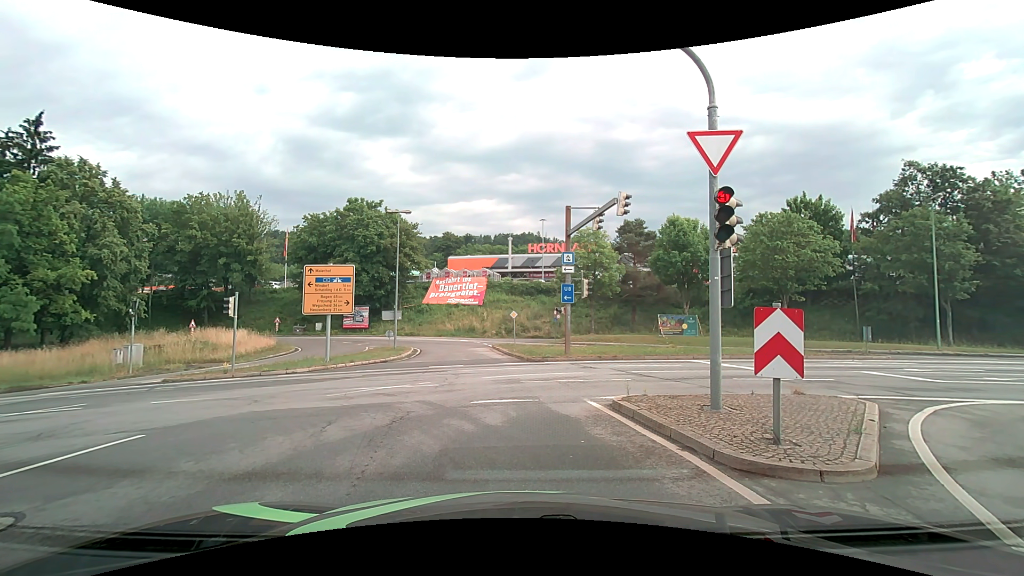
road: primary_link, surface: asphalt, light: Day
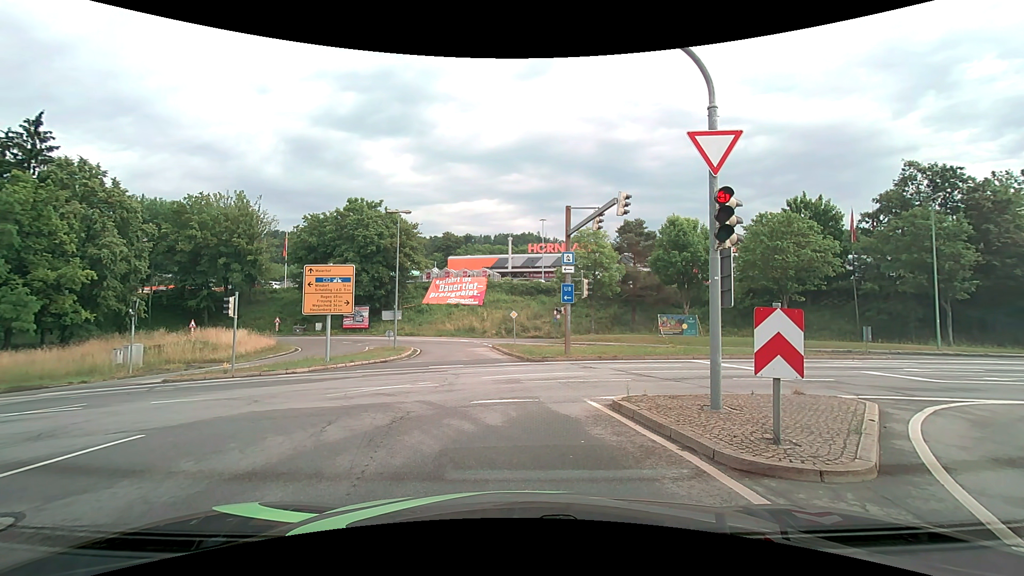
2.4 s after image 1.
(0.0, 0.0) m; 0°
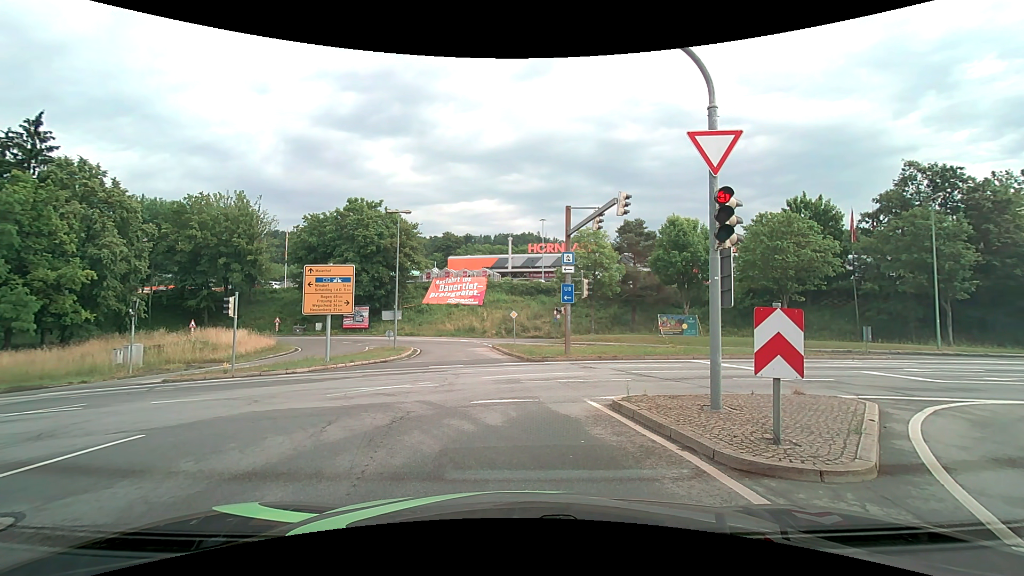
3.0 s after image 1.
(0.0, 0.0) m; 0°
(-2, +10) (-10, +16) (-20, +18) (-30, +18) (-40, +18) (-50, +17) (-60, +17) (-70, +16) (-80, +16) (-90, +16) m
